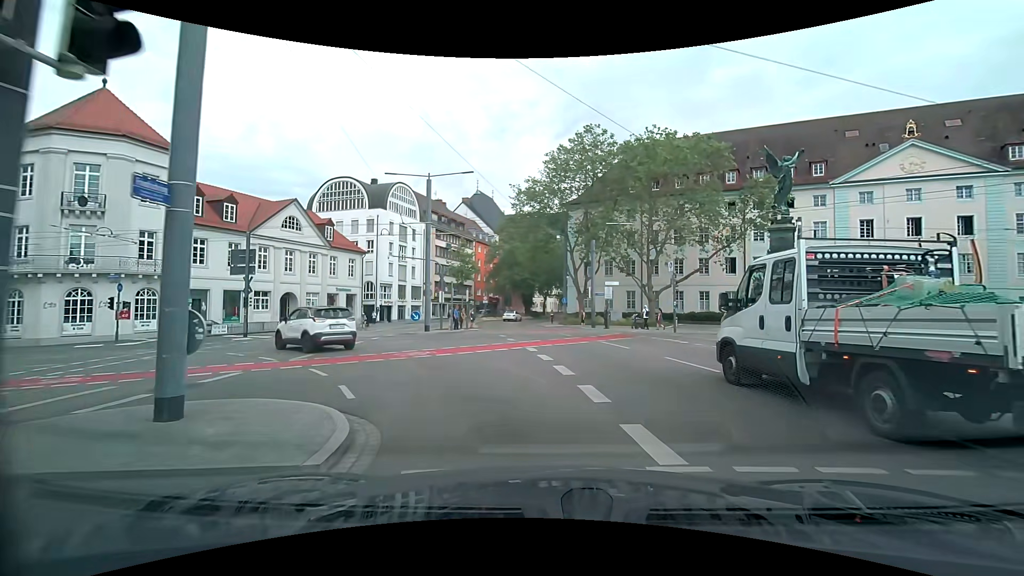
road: primary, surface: asphalt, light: Day
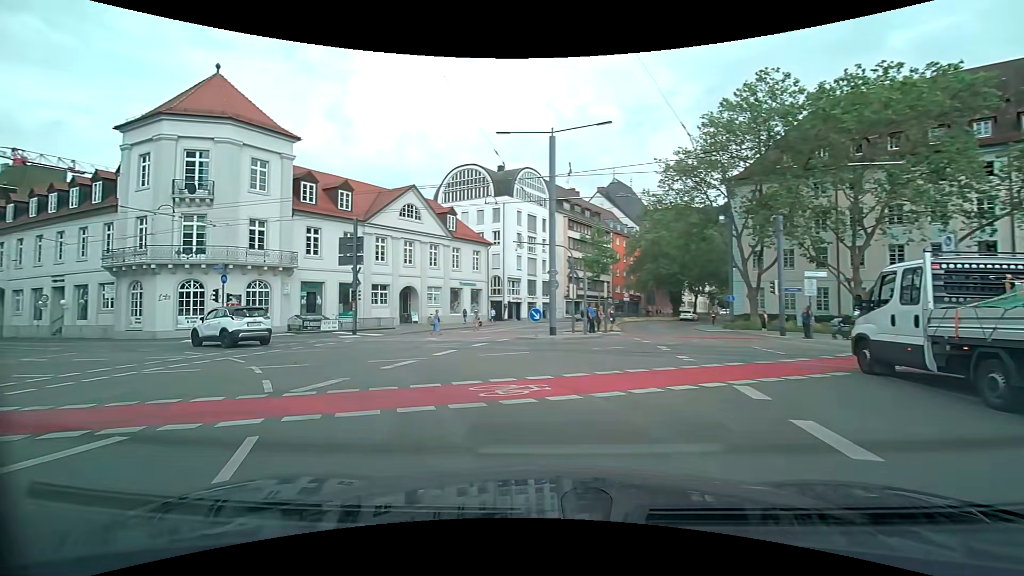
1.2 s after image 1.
(-0.7, +8.0) m; -13°
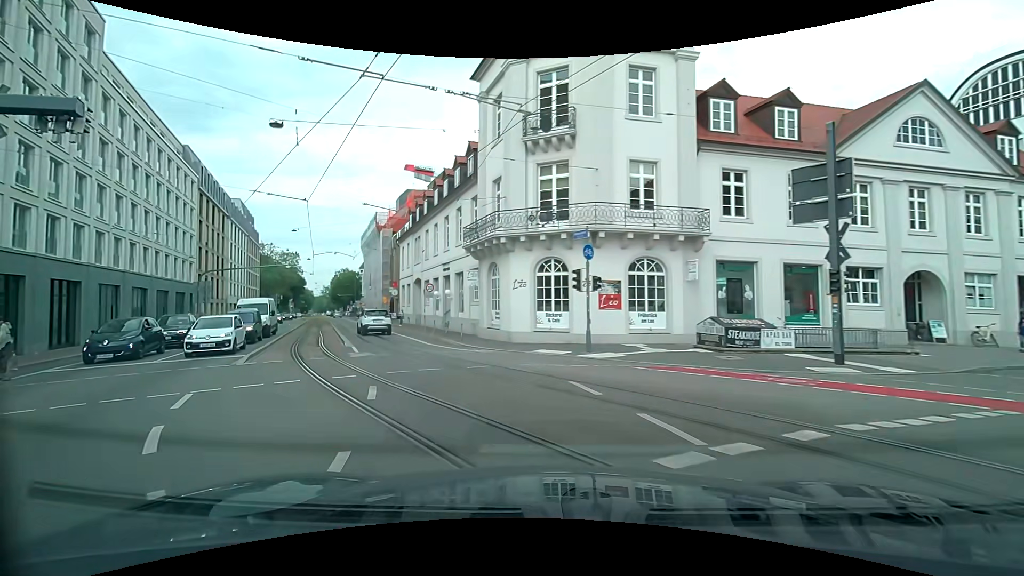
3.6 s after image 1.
(-6.9, +15.4) m; -44°
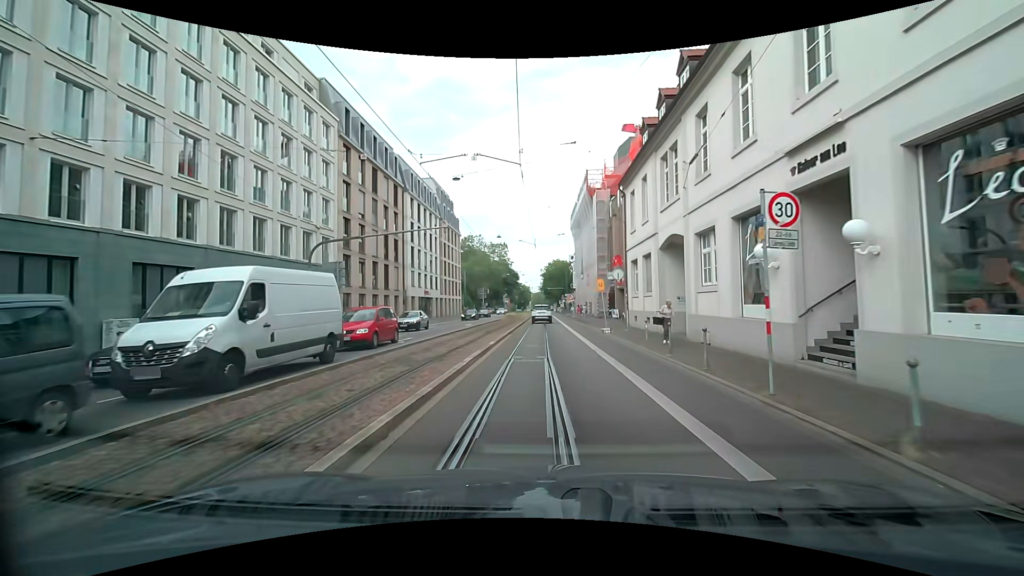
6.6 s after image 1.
(-7.7, +23.3) m; -27°
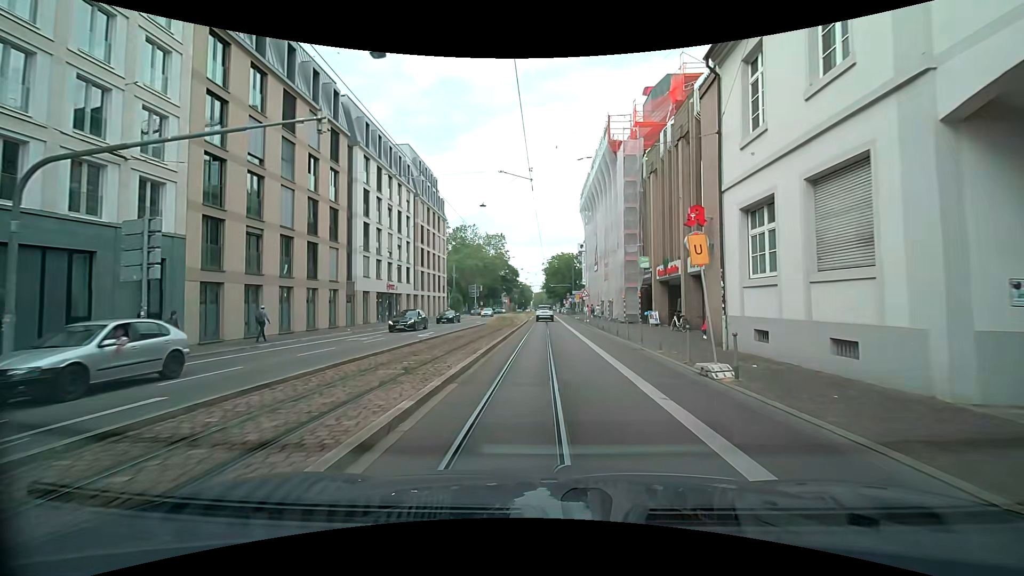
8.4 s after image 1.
(-0.3, +16.7) m; -2°
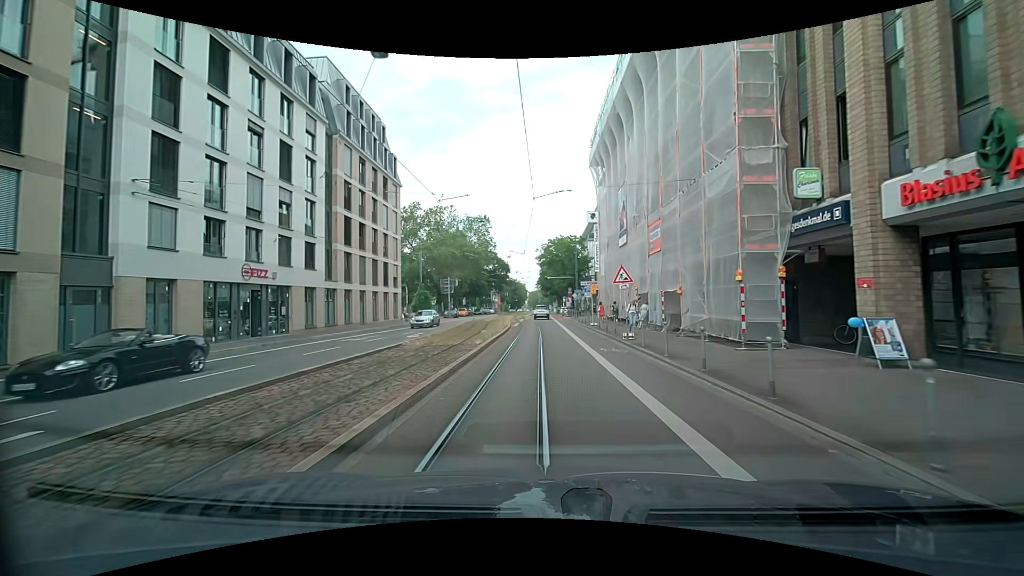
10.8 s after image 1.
(+0.5, +23.0) m; +1°
